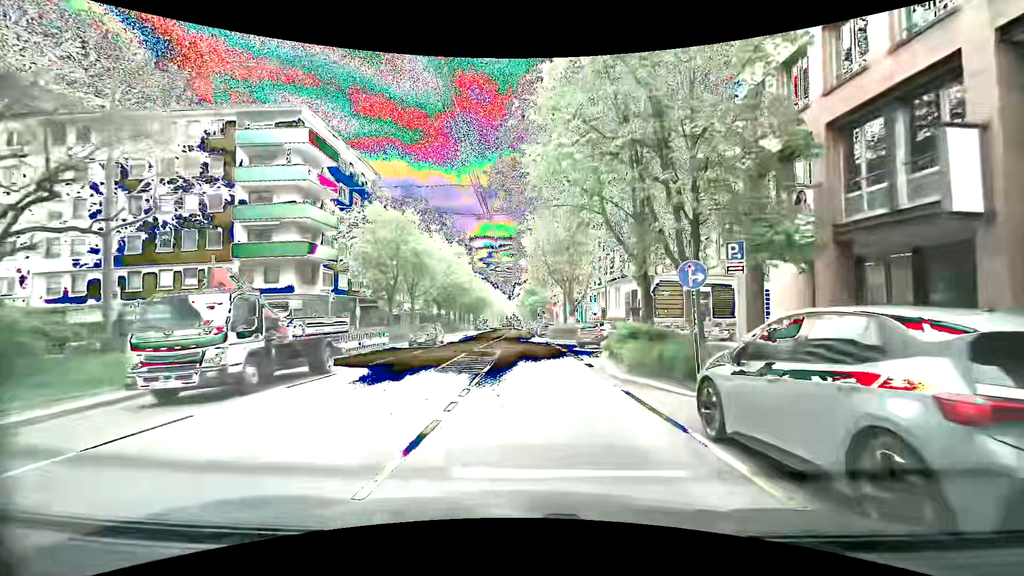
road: secondary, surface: asphalt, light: Day
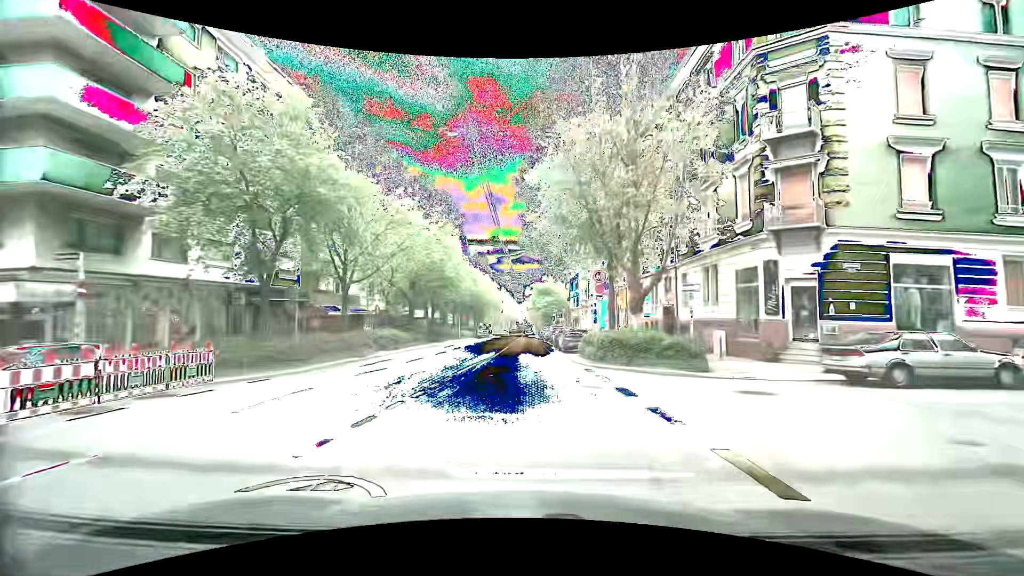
(-0.7, +20.9) m; -1°
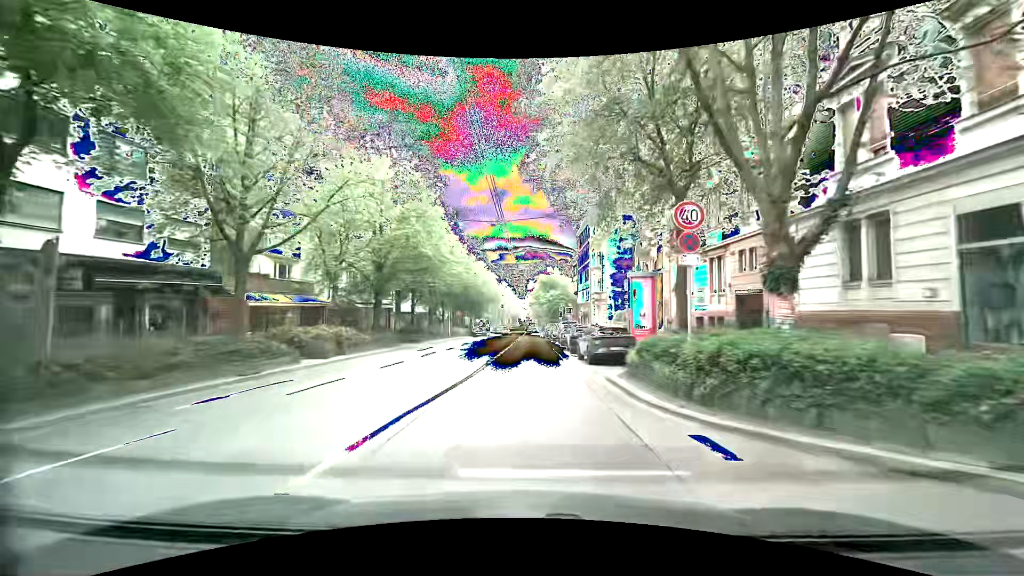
(-0.2, +11.0) m; -1°
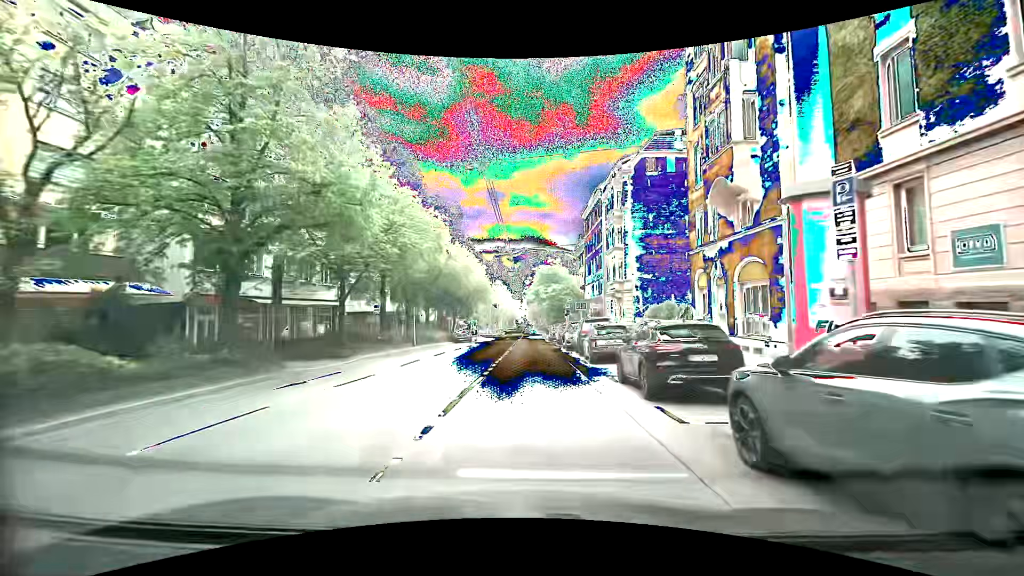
(-0.1, +16.5) m; -1°
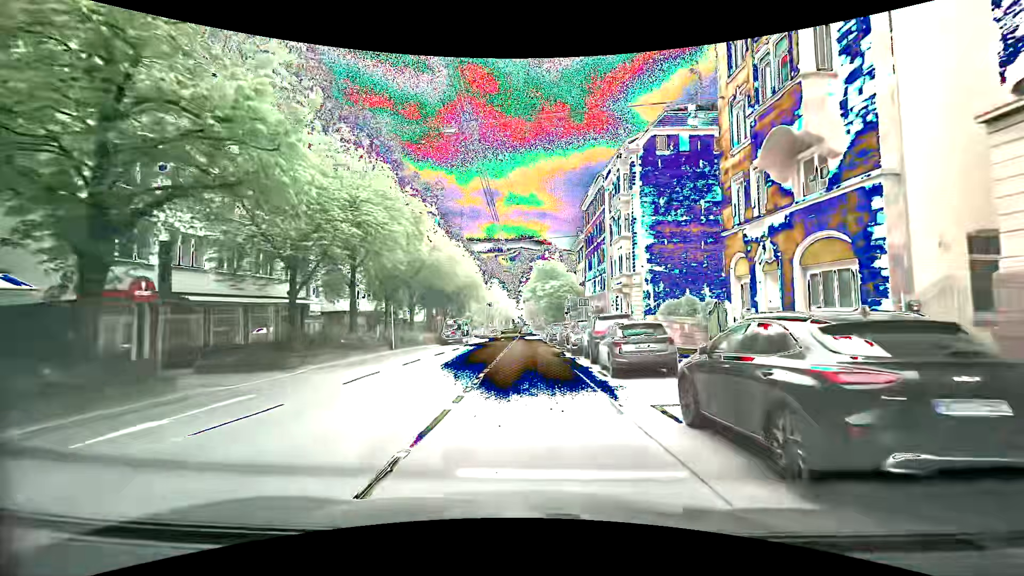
(+0.2, +5.4) m; +3°
